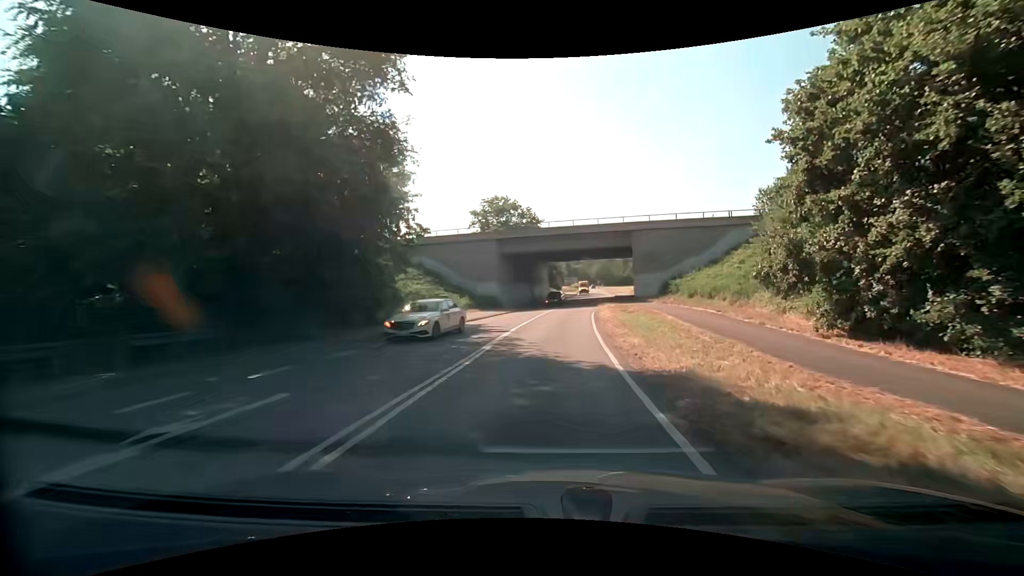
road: secondary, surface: asphalt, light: Day
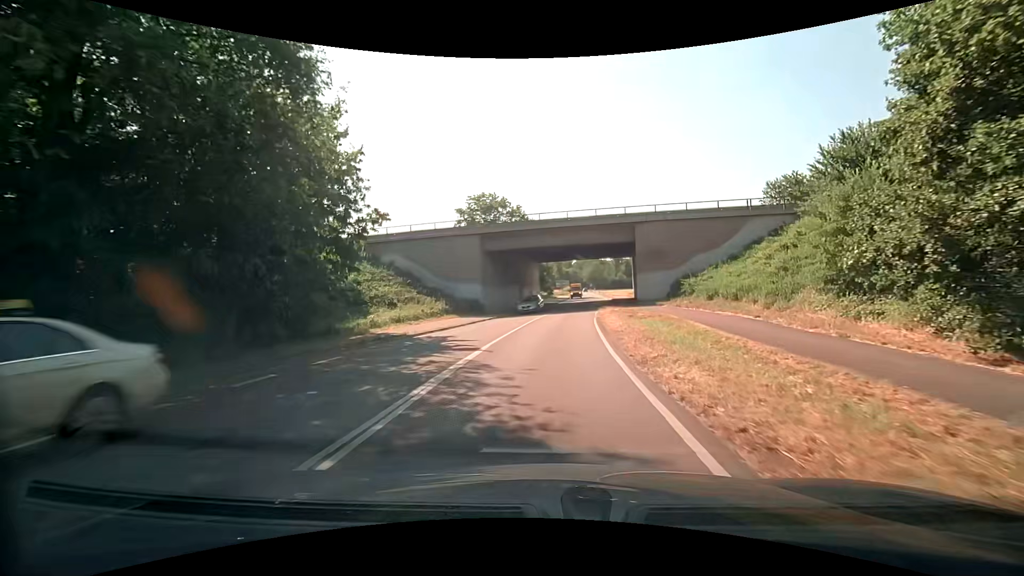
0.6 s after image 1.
(0.0, +6.6) m; 0°
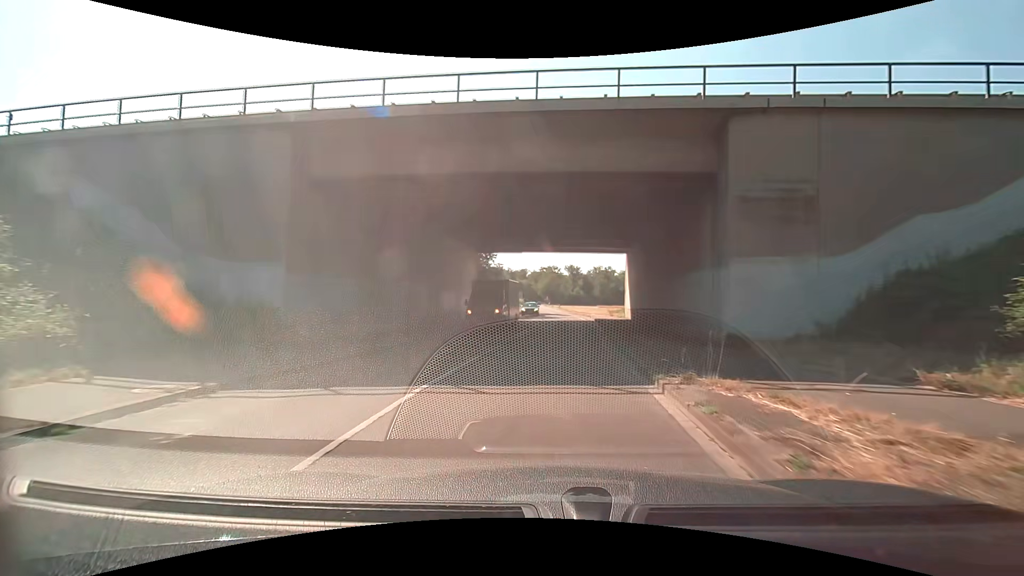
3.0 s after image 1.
(+1.2, +27.4) m; +6°
(0, +10) (+1, +20) (+1, +30) (+2, +40) (+2, +50) (+2, +60) (+2, +70) (+2, +80) (+2, +90) (+2, +100) m
